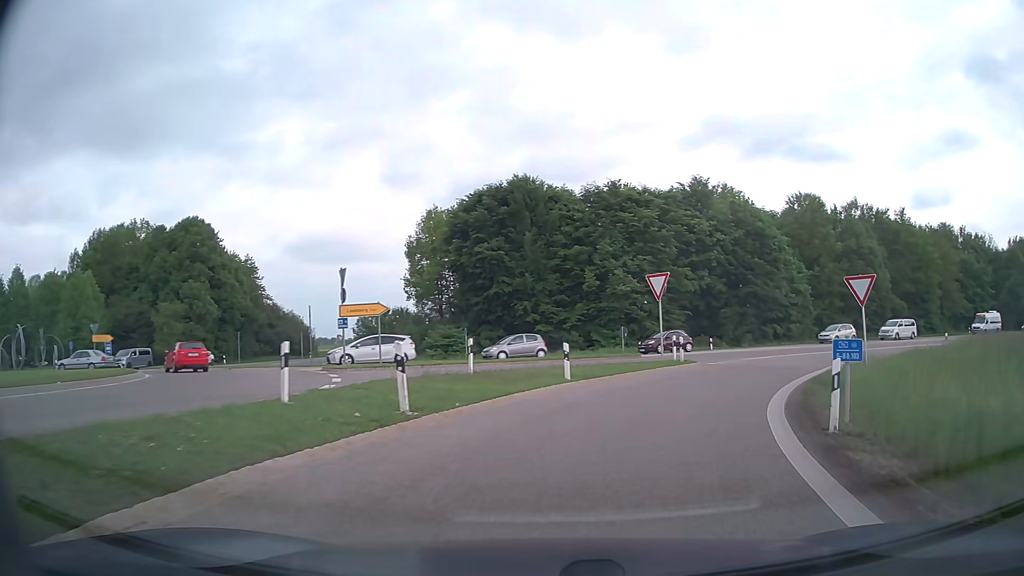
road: motorway_link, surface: asphalt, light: Day
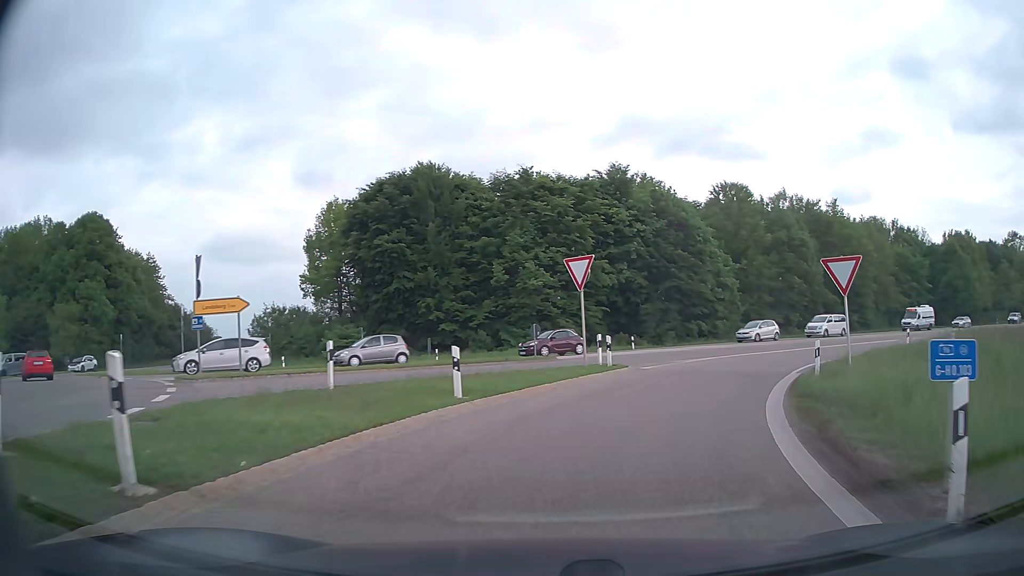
(+0.3, +5.1) m; +8°
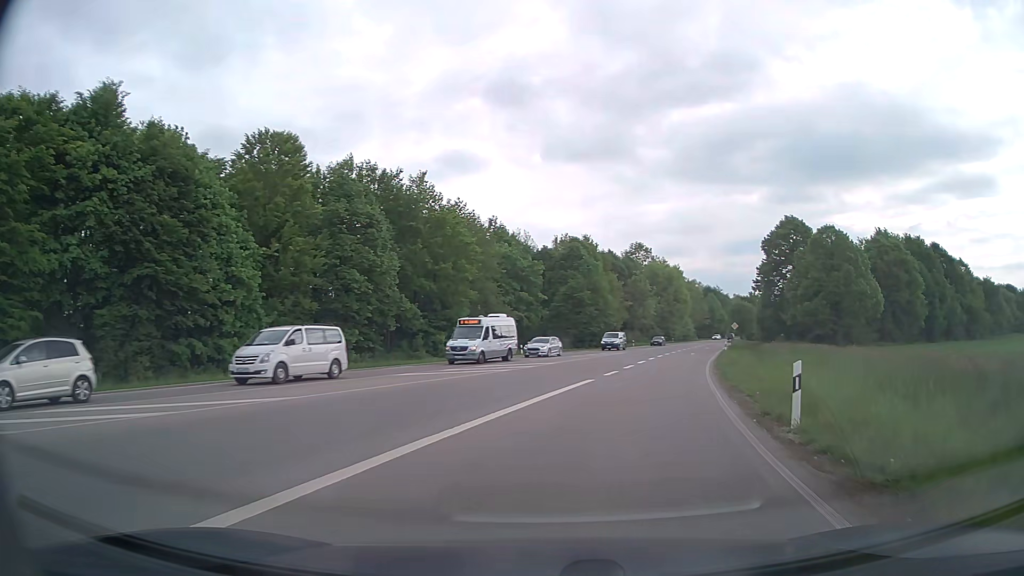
(+9.3, +26.4) m; +38°
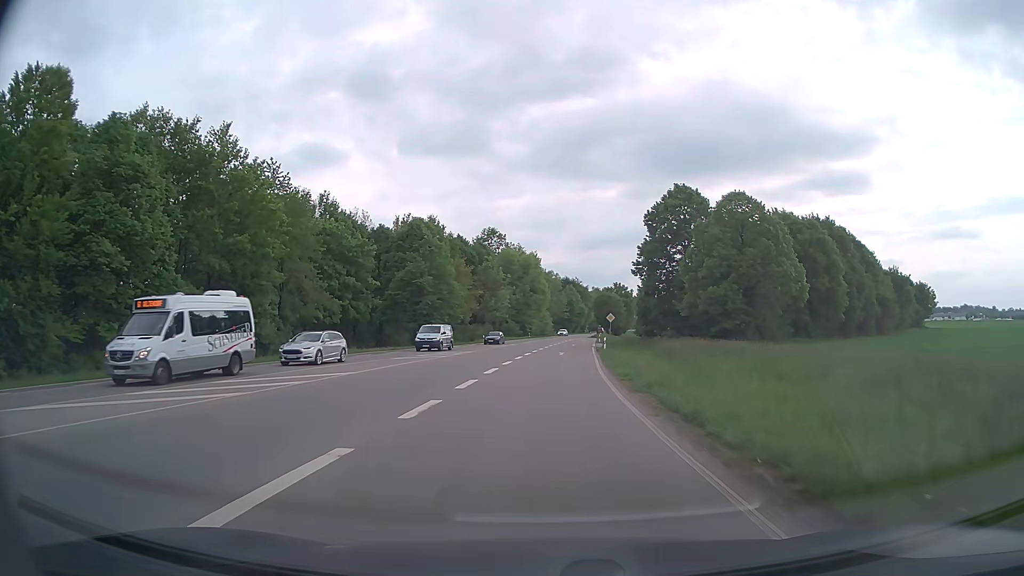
(+1.9, +14.7) m; +13°
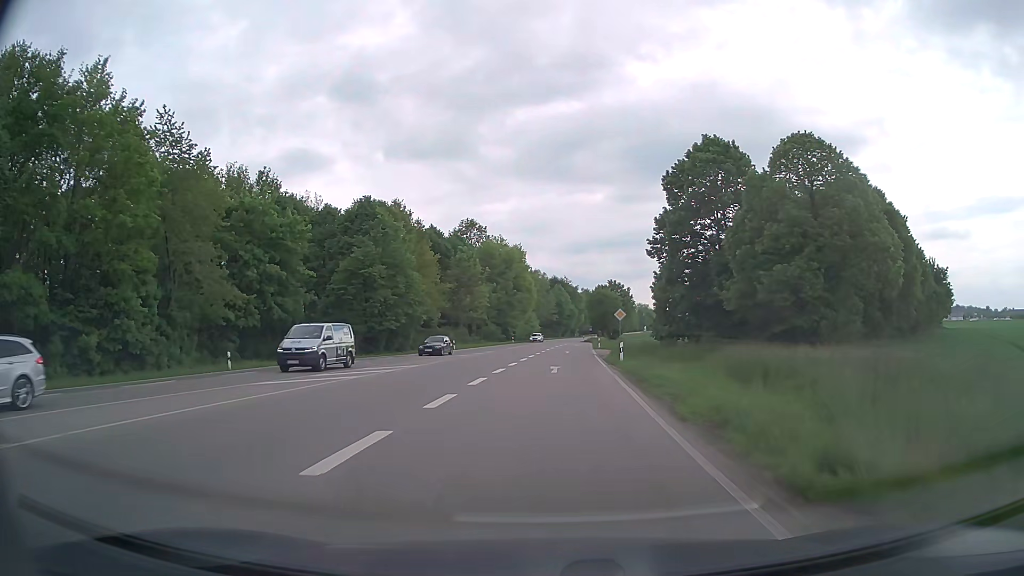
(+0.1, +16.7) m; +1°
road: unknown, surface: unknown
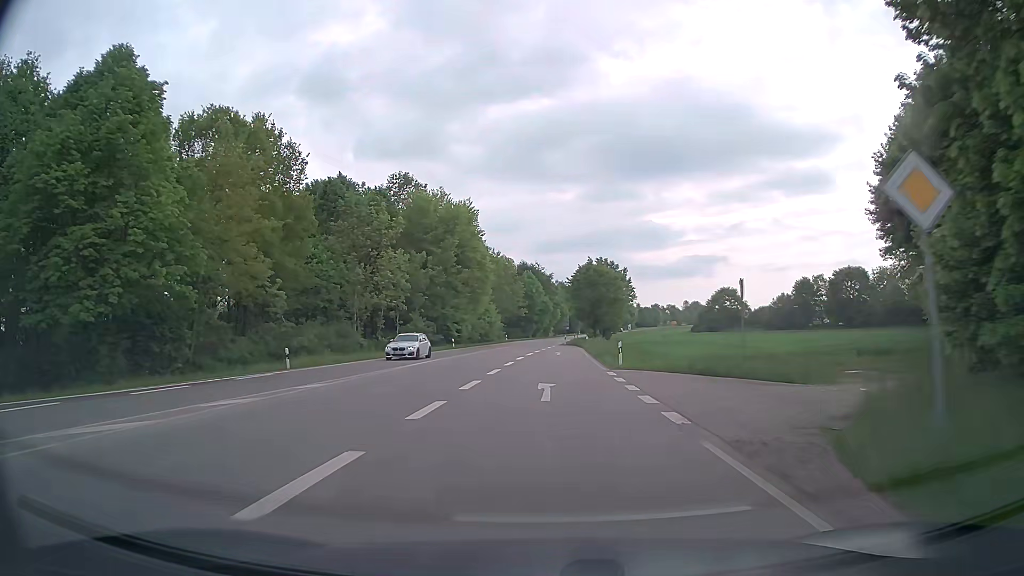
(+1.0, +37.9) m; +3°
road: secondary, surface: asphalt
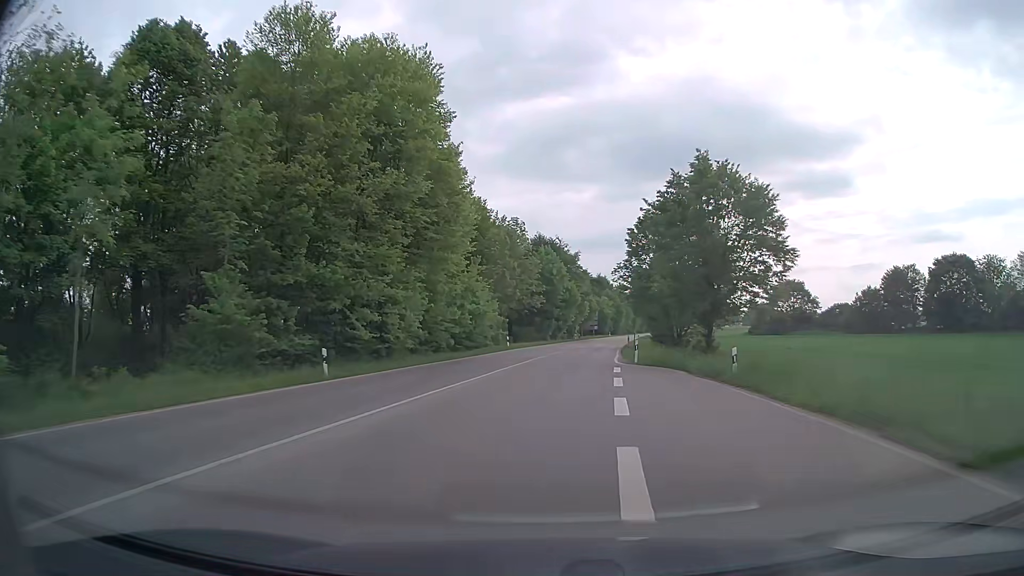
(-1.4, +41.8) m; -2°
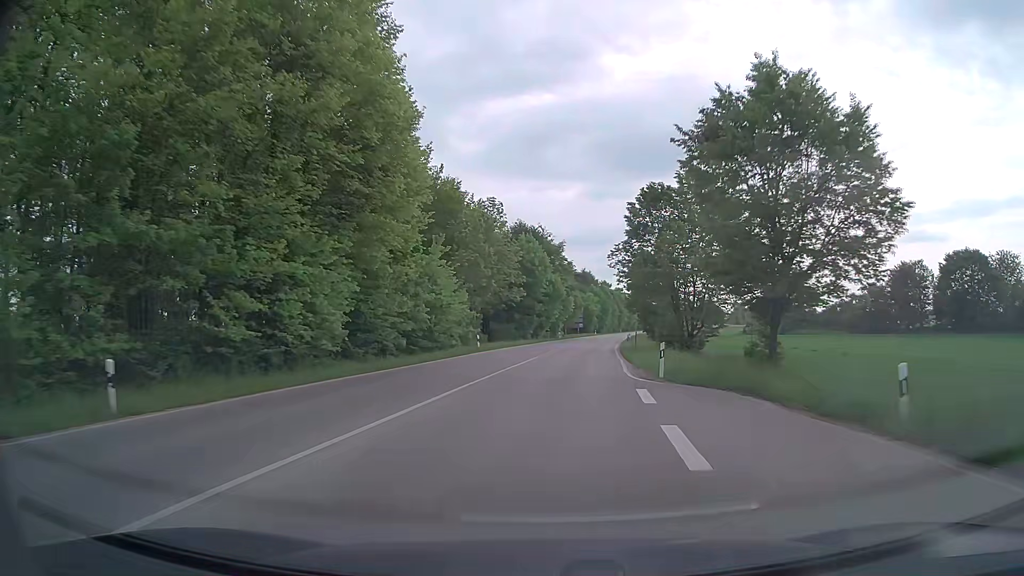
(+0.1, +10.4) m; +1°
(0, +10) (+1, +20) (+1, +30) (+2, +40) (+3, +50) (+4, +60) (+5, +70) (+7, +80) (+8, +90) (+10, +99) m
